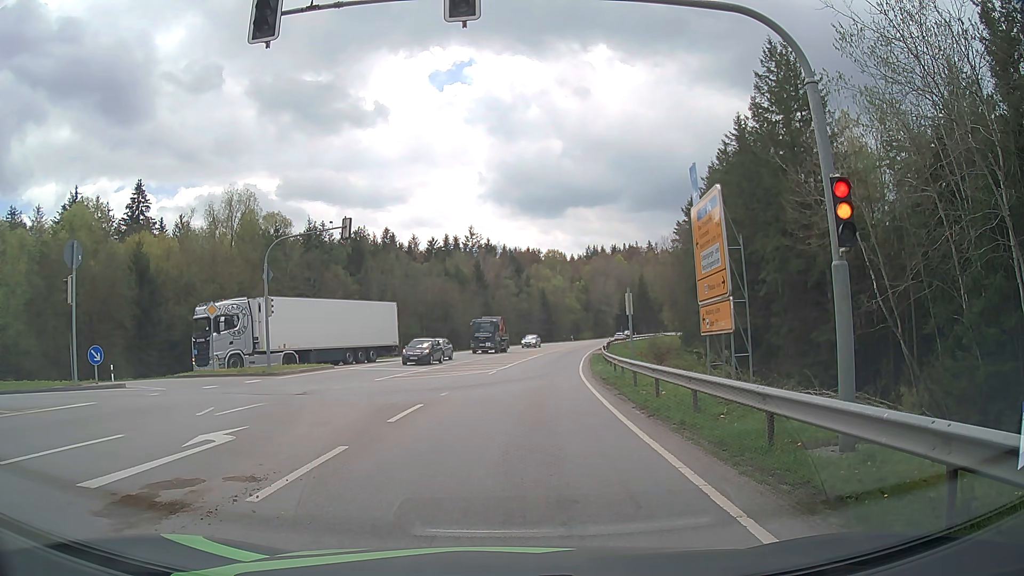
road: secondary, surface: asphalt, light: Day
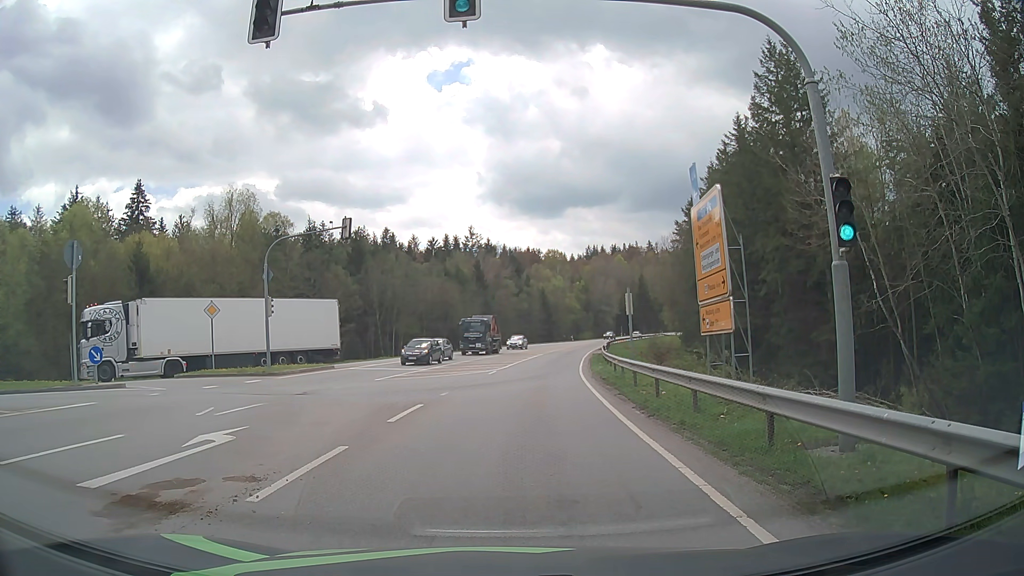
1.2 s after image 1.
(0.0, 0.0) m; 0°
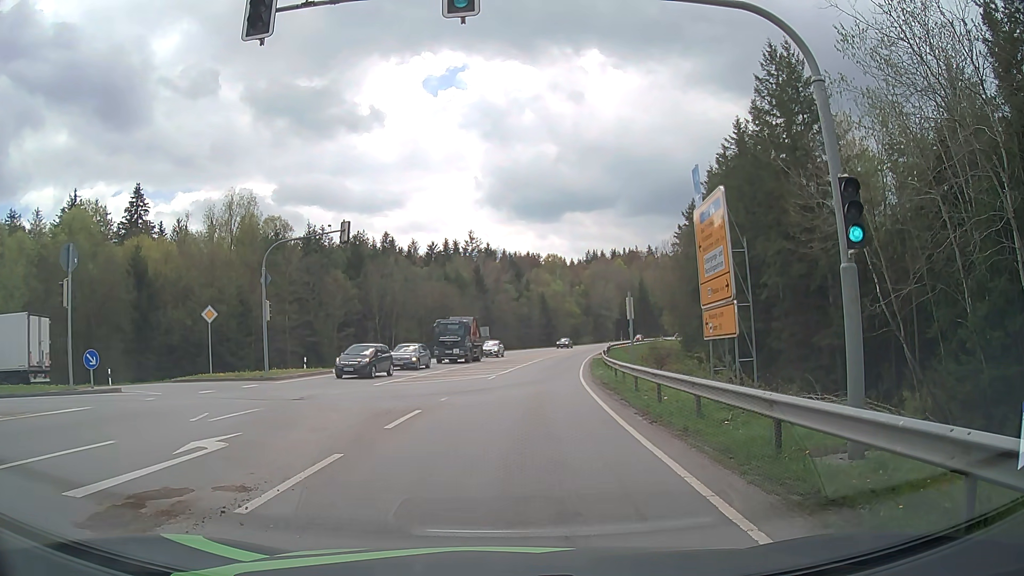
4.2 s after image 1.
(0.0, +0.3) m; 0°
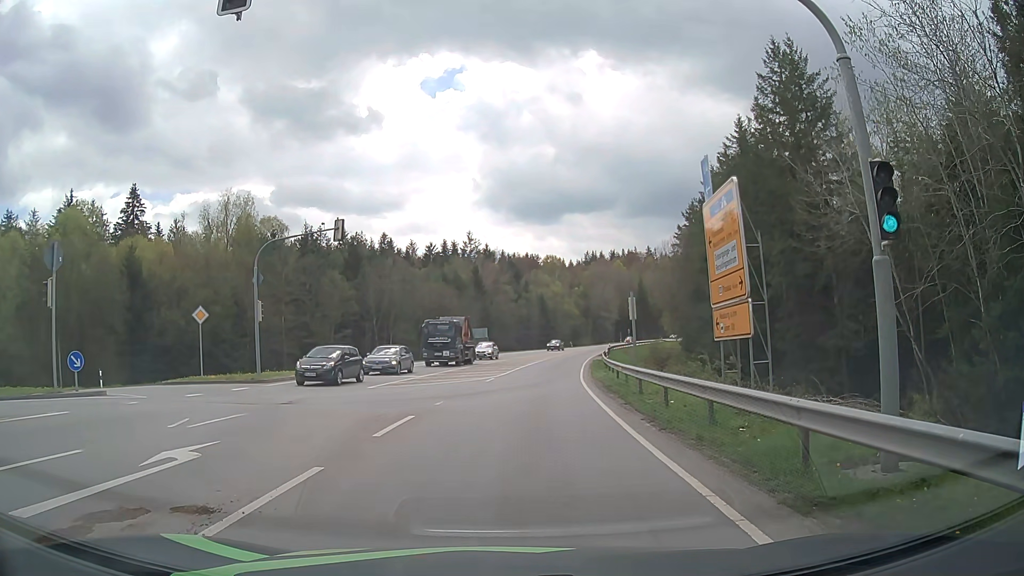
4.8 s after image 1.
(0.0, +1.0) m; 0°
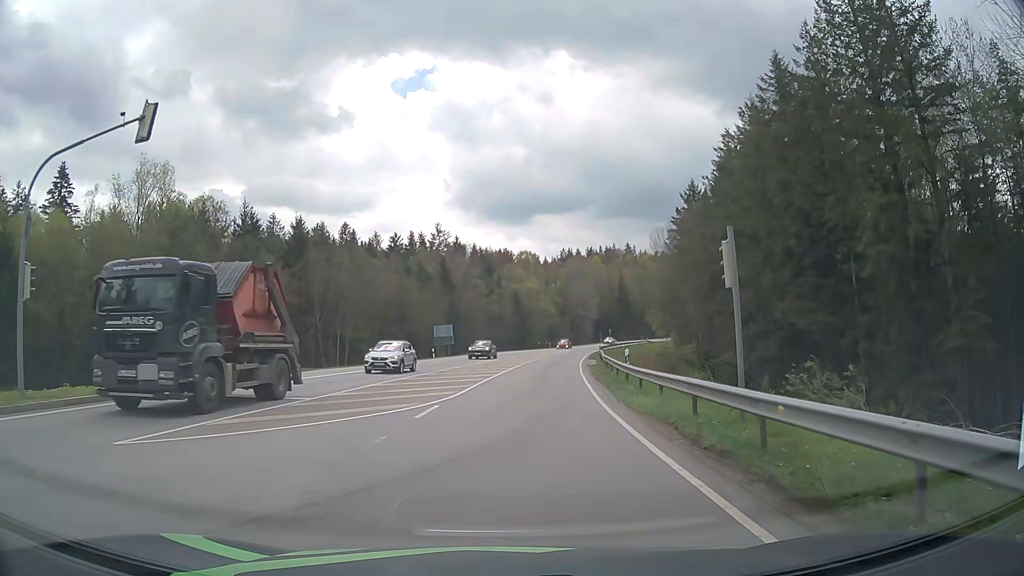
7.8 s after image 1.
(+0.2, +15.4) m; +2°
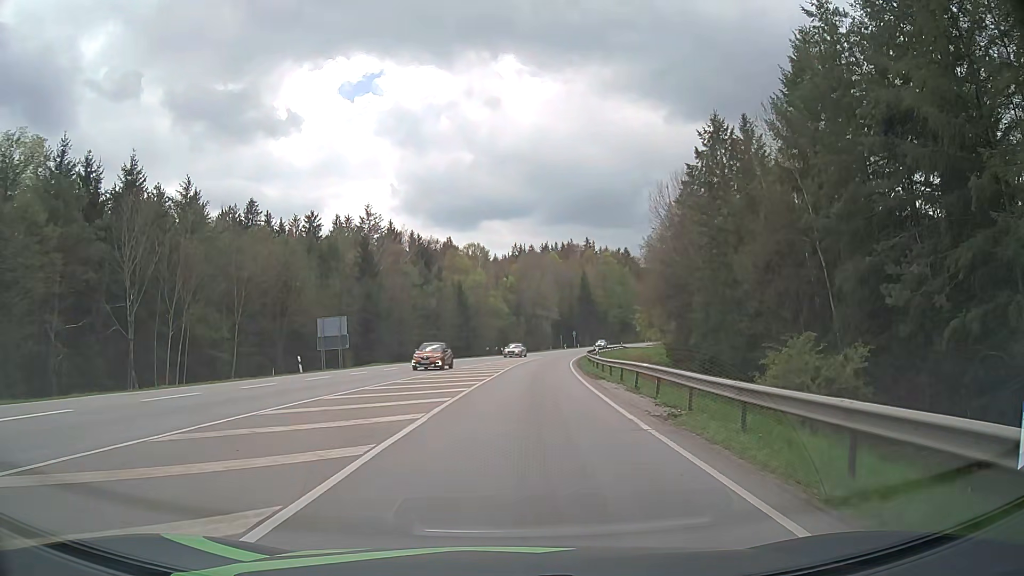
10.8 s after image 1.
(+0.9, +31.1) m; +4°
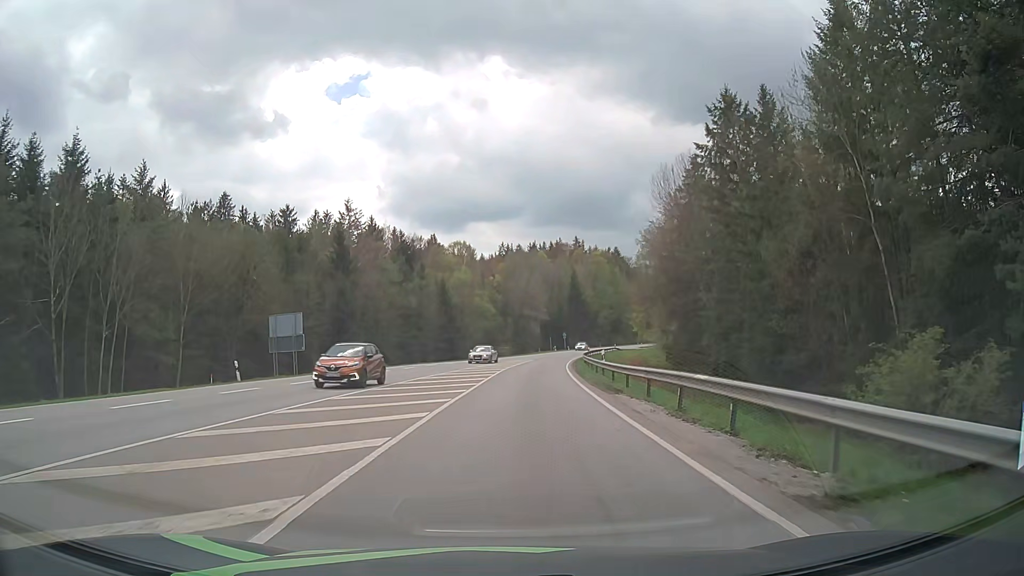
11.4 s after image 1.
(+0.1, +7.5) m; +1°
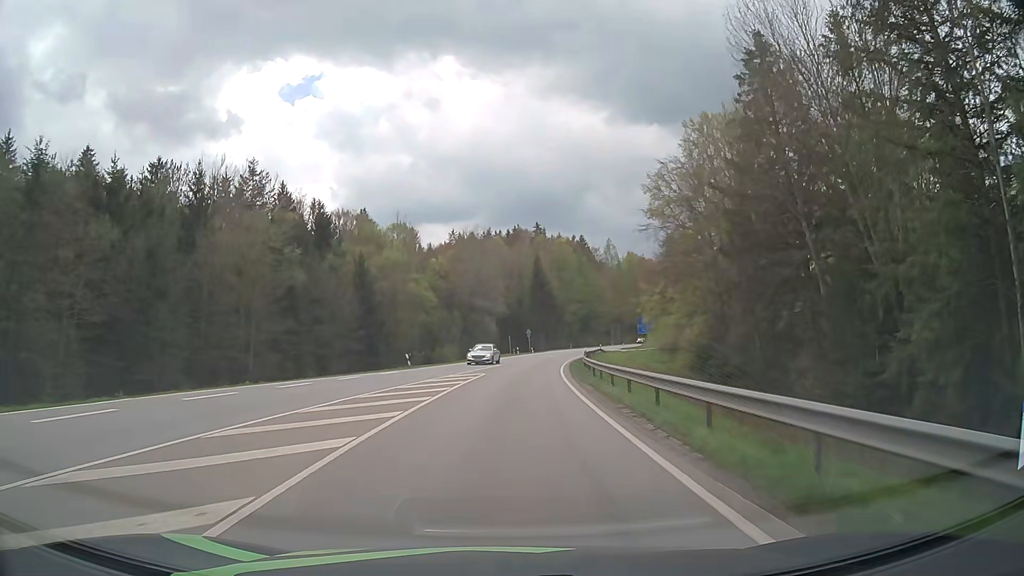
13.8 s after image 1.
(+1.2, +33.5) m; +4°
(0, +10) (0, +20) (+1, +30) (+1, +40) (+2, +50) (+3, +60) (+5, +70) (+7, +80) (+8, +89) (+11, +99) m
